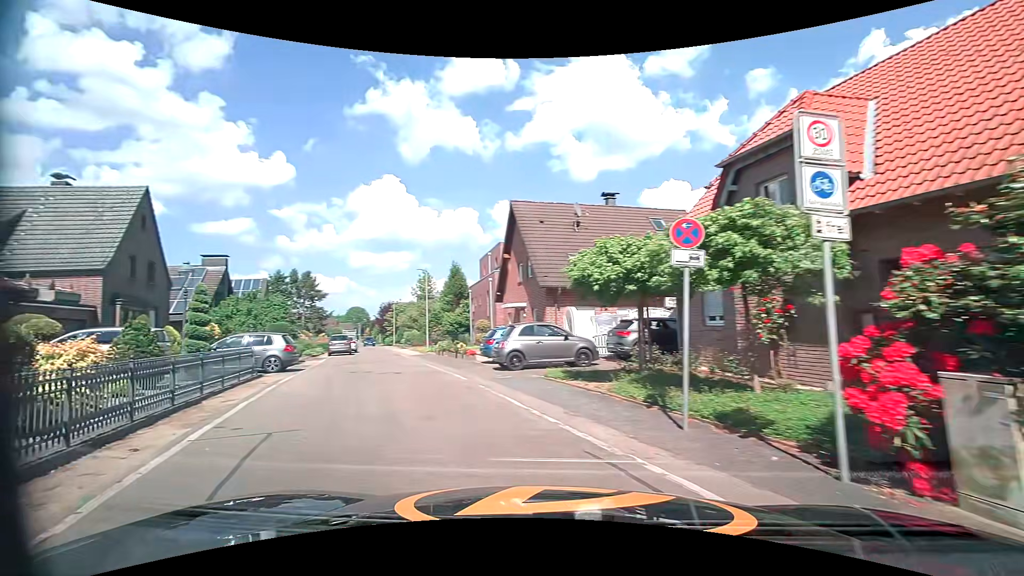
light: Day
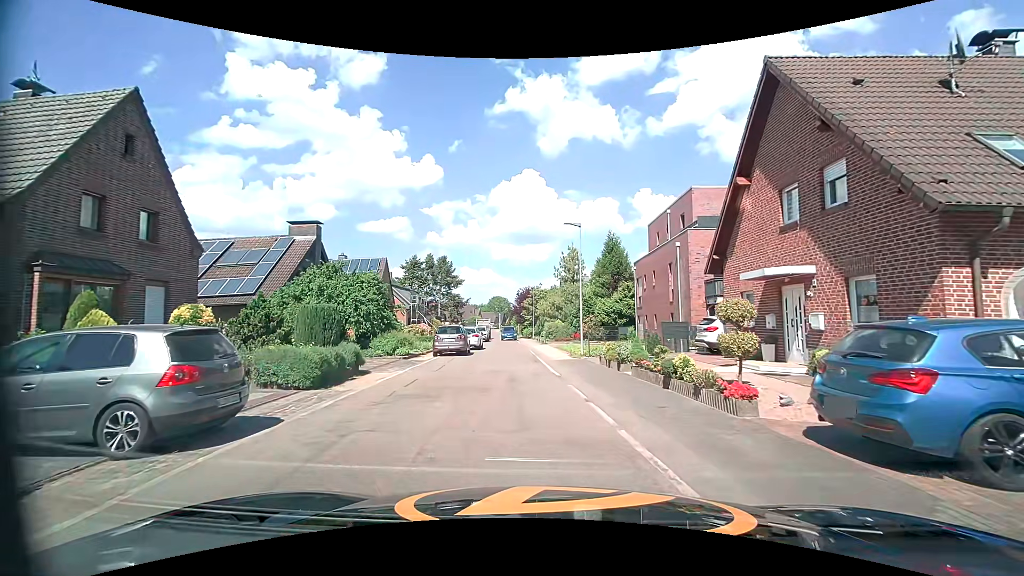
(-3.2, +14.0) m; -13°
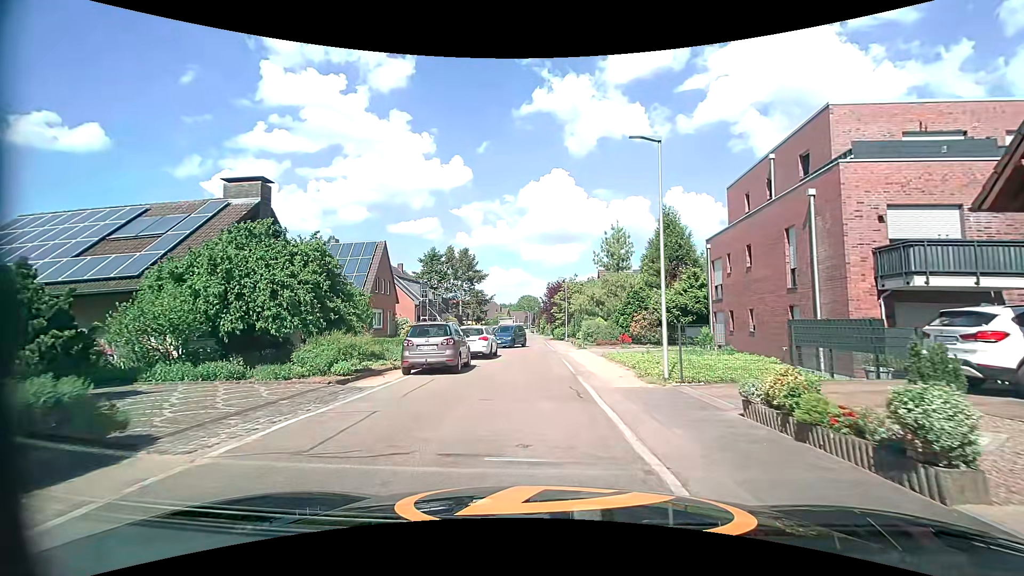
(-0.7, +10.4) m; -5°
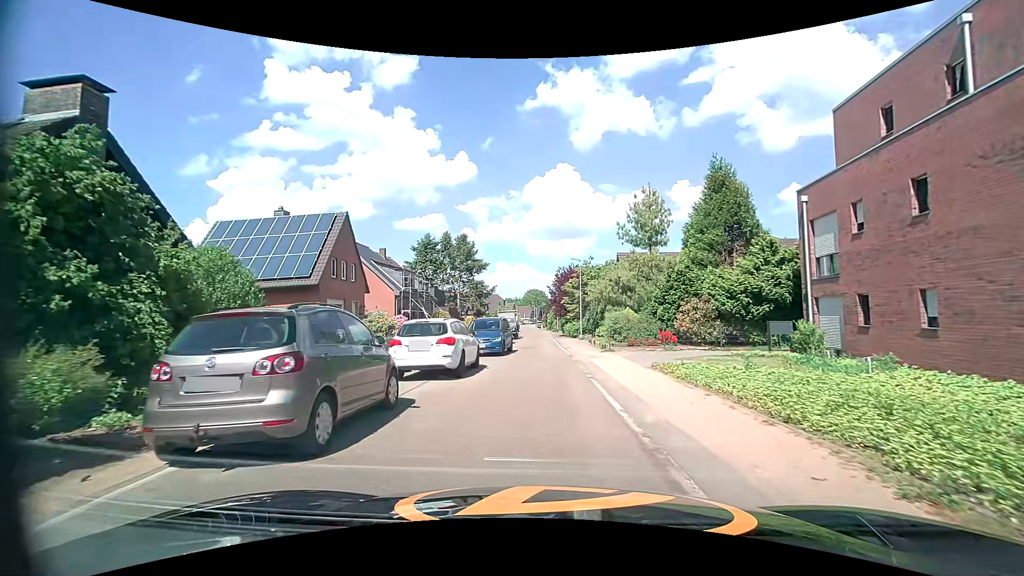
(-0.2, +9.9) m; -2°
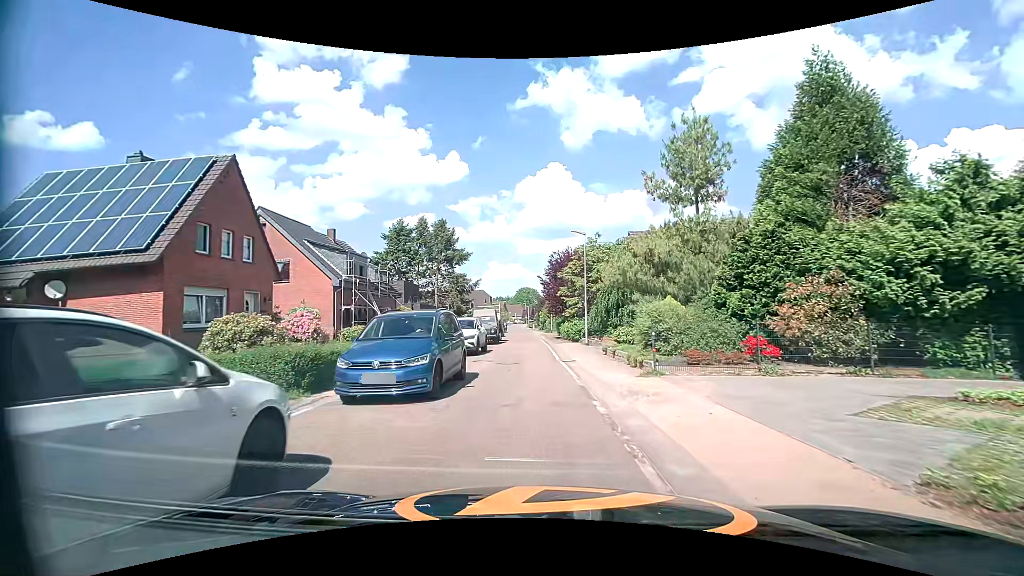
(+0.2, +11.3) m; +2°
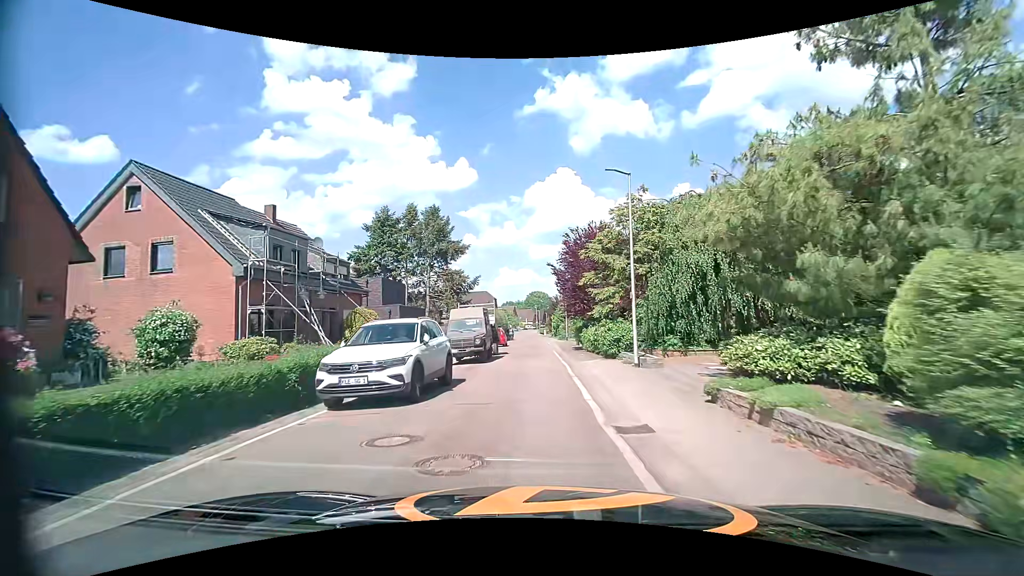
(-0.2, +11.6) m; -1°
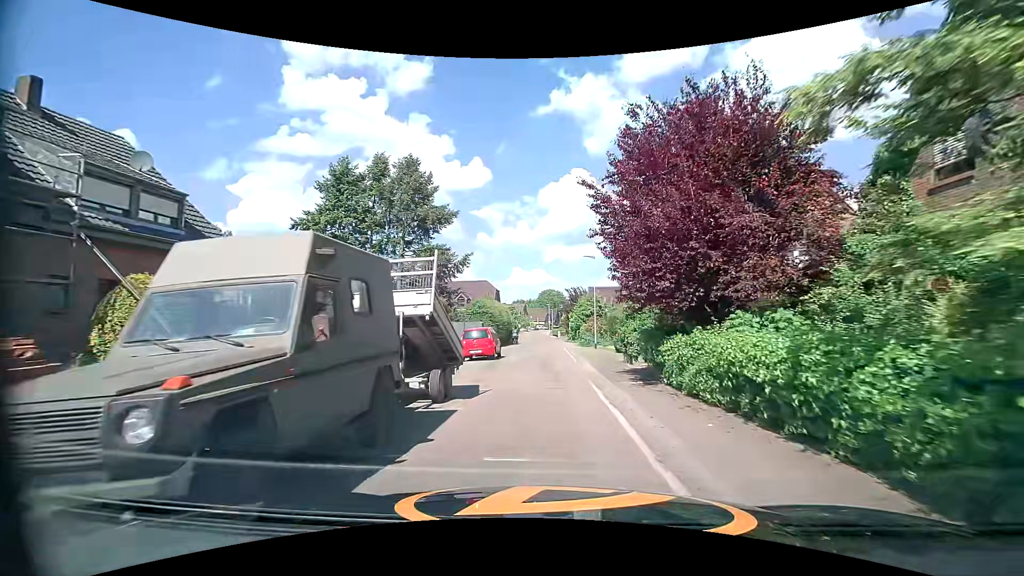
(-0.5, +17.0) m; -2°
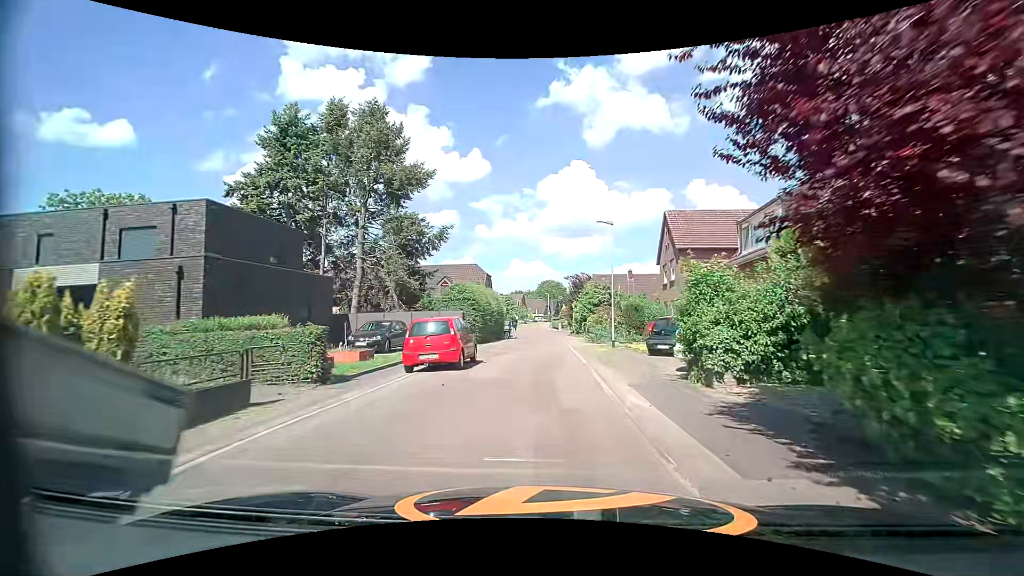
(+0.1, +9.0) m; +1°
